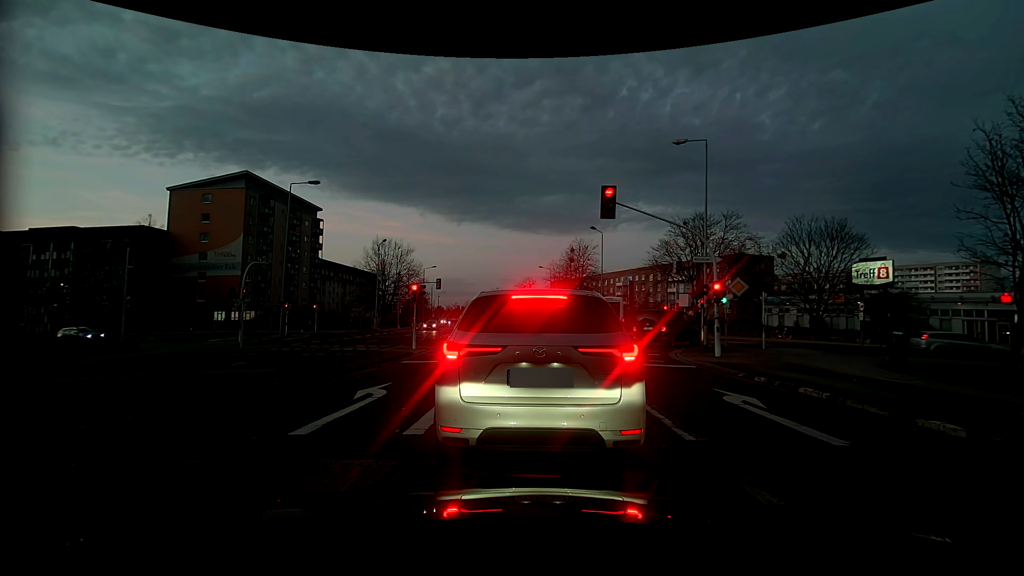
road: tertiary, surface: concrete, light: Dusk
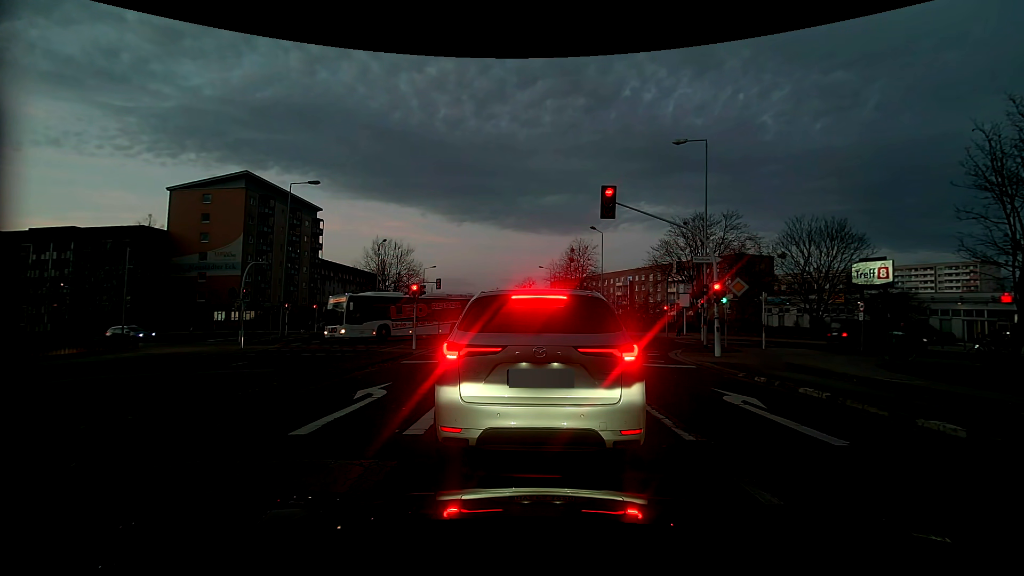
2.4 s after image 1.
(0.0, 0.0) m; 0°
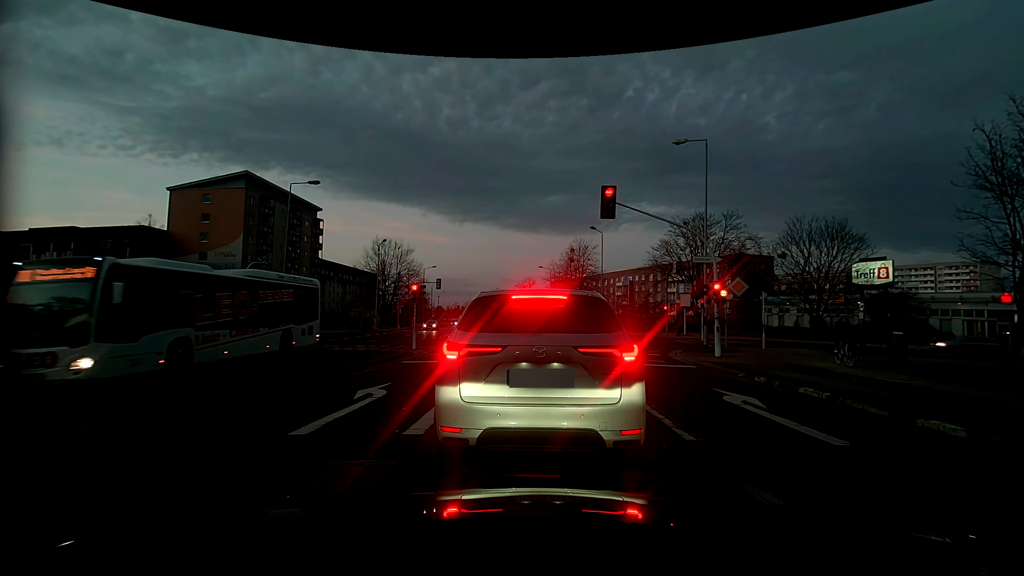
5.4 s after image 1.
(0.0, 0.0) m; 0°
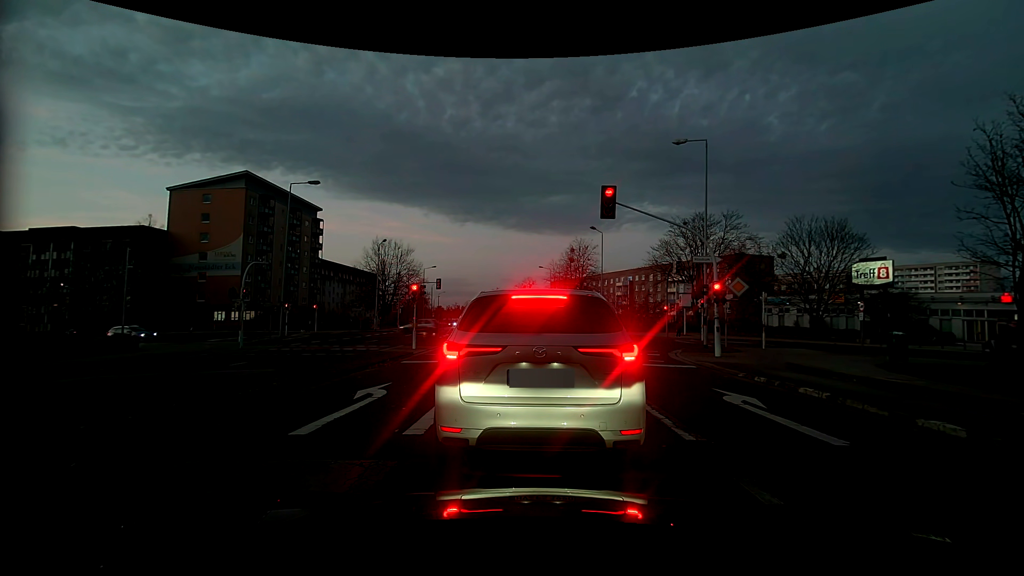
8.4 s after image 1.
(0.0, 0.0) m; 0°
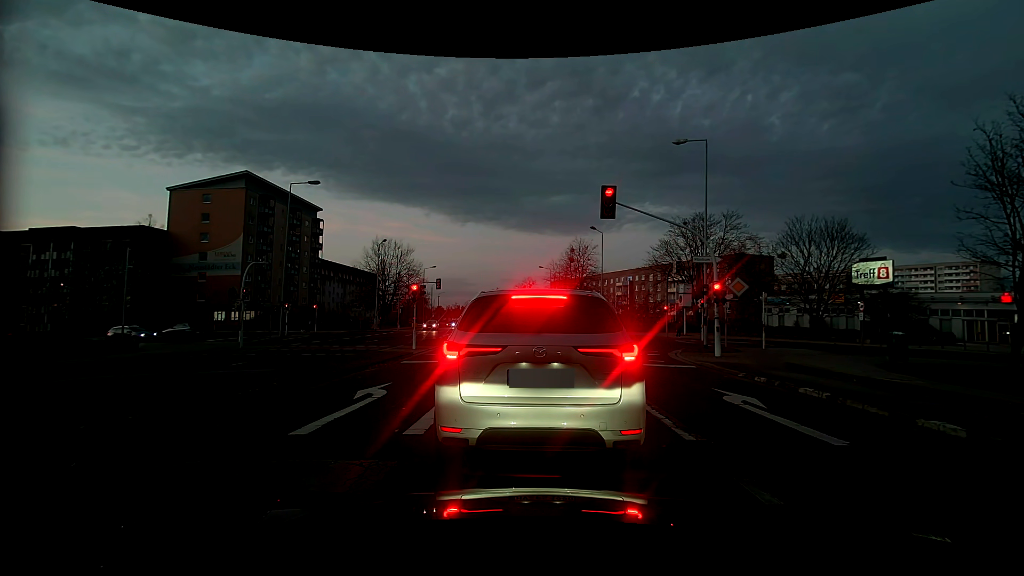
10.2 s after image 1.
(0.0, 0.0) m; 0°
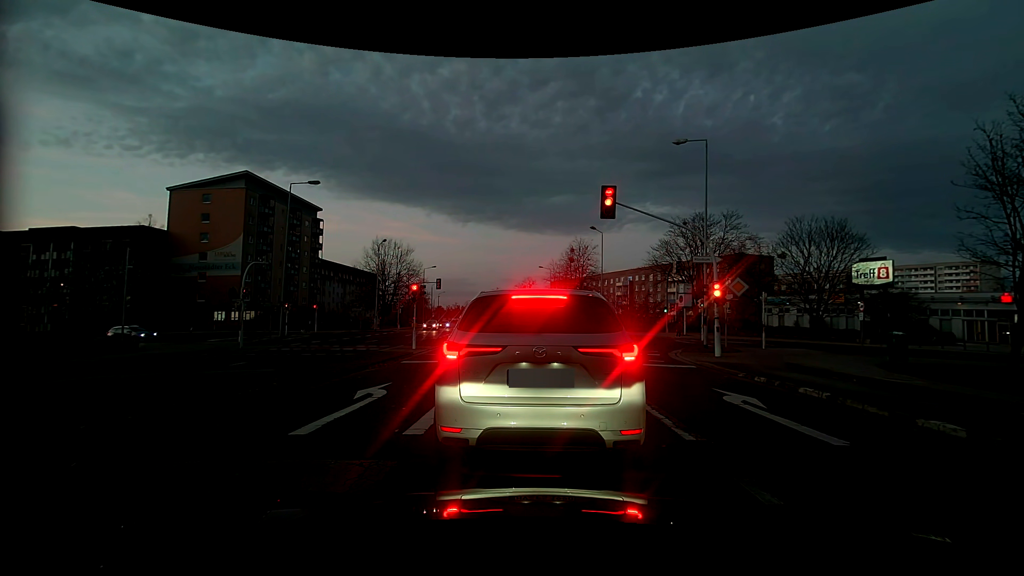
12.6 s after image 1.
(0.0, 0.0) m; 0°
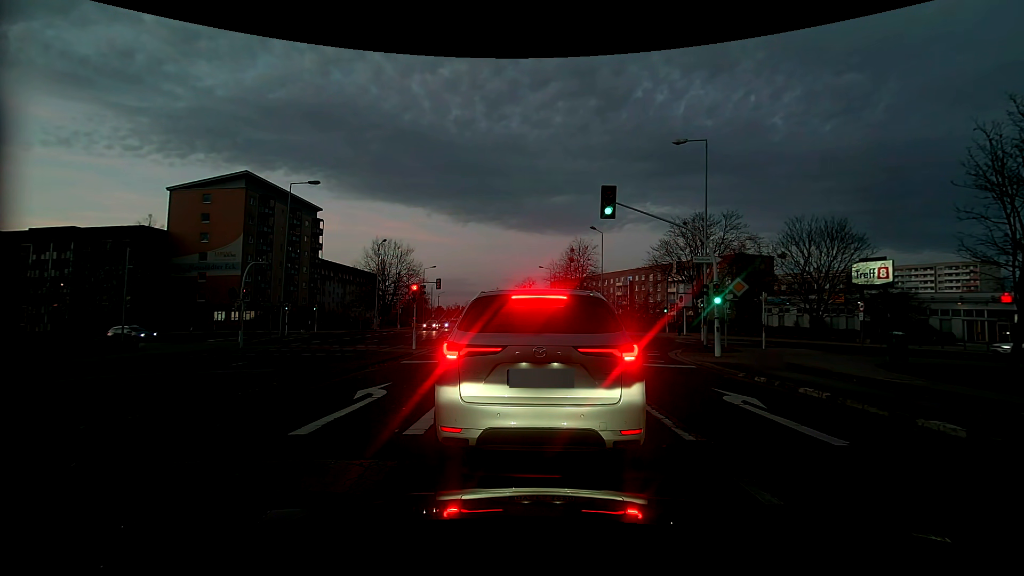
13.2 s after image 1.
(0.0, 0.0) m; 0°
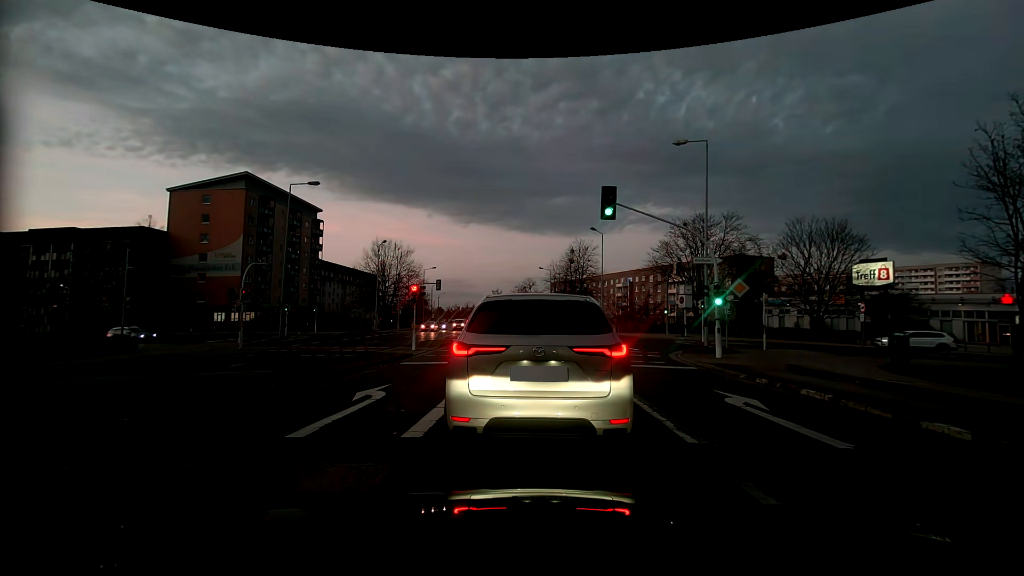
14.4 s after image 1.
(0.0, 0.0) m; 0°
(0, +10) (0, +20) (-1, +30) (-1, +40) (-2, +50) (-3, +60) (-3, +70) (-4, +80) (-5, +90) (-6, +100) m
